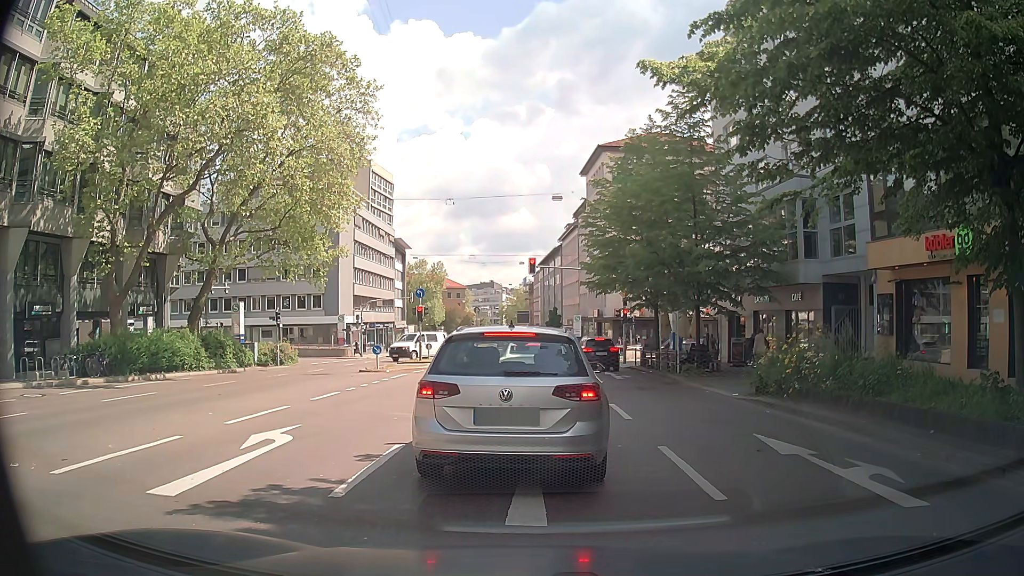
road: secondary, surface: asphalt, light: Day
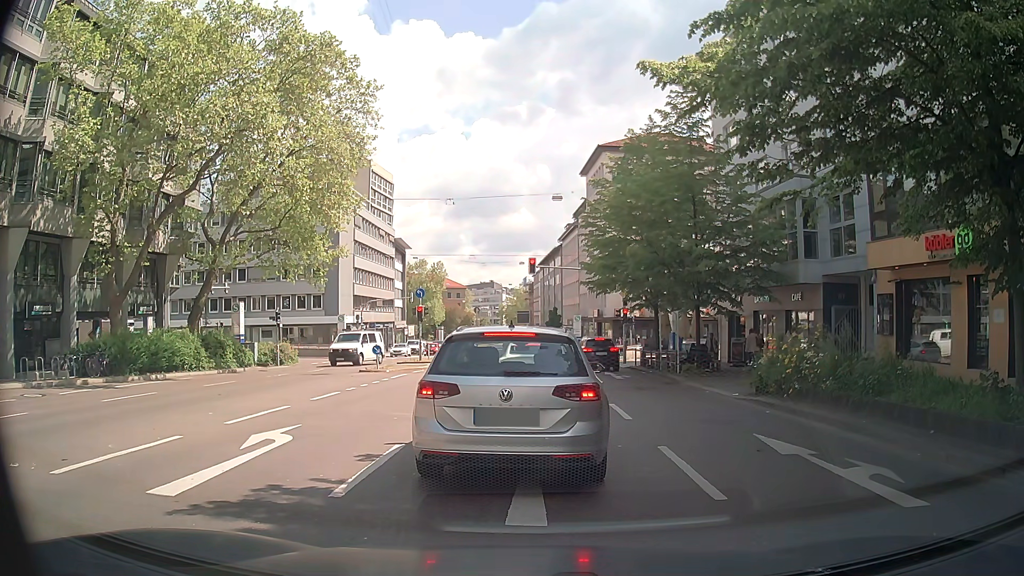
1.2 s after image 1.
(0.0, 0.0) m; 0°
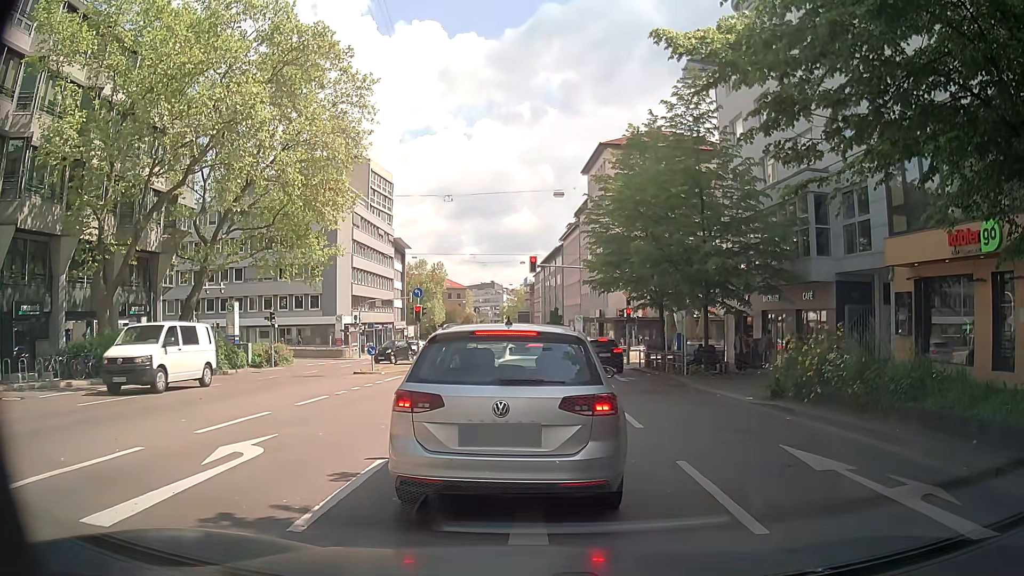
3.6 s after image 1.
(0.0, +1.0) m; 0°
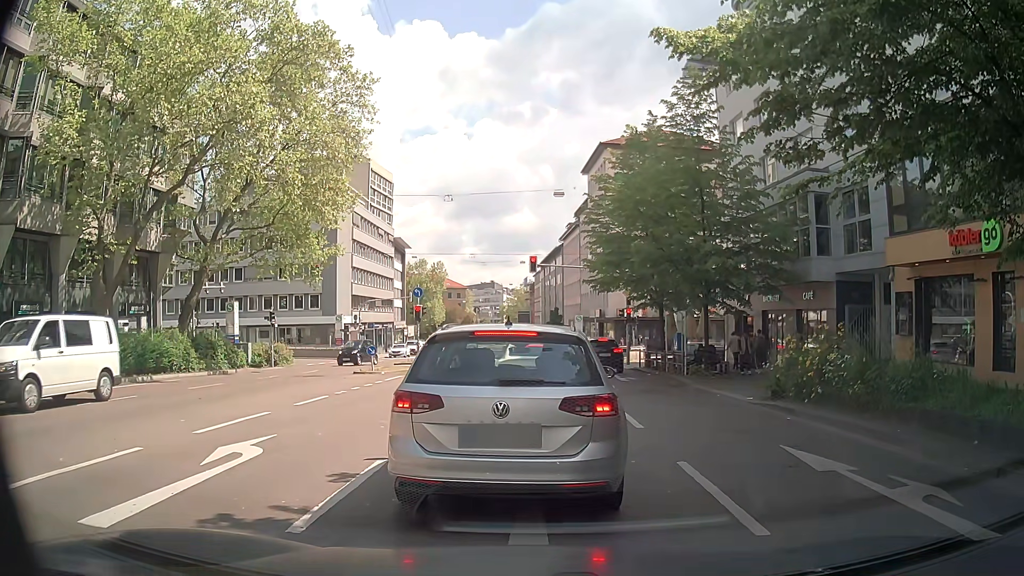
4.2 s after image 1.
(0.0, +0.1) m; 0°
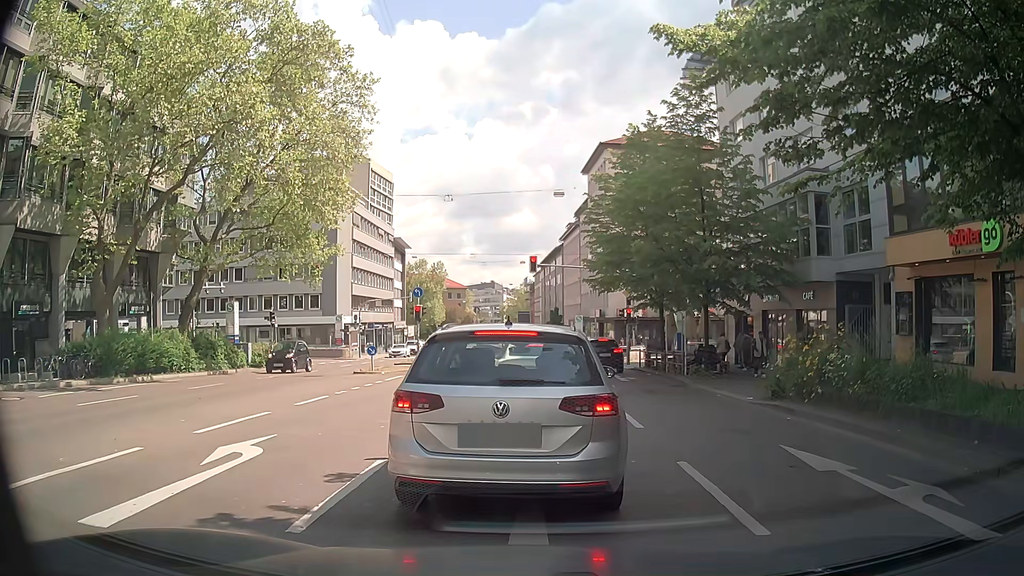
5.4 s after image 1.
(0.0, 0.0) m; 0°
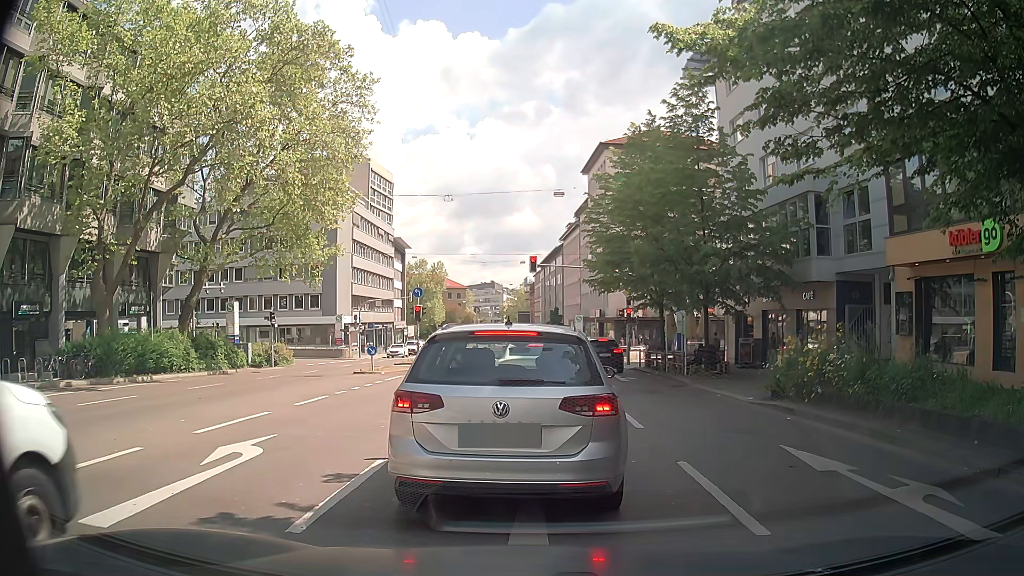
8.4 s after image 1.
(0.0, 0.0) m; 0°
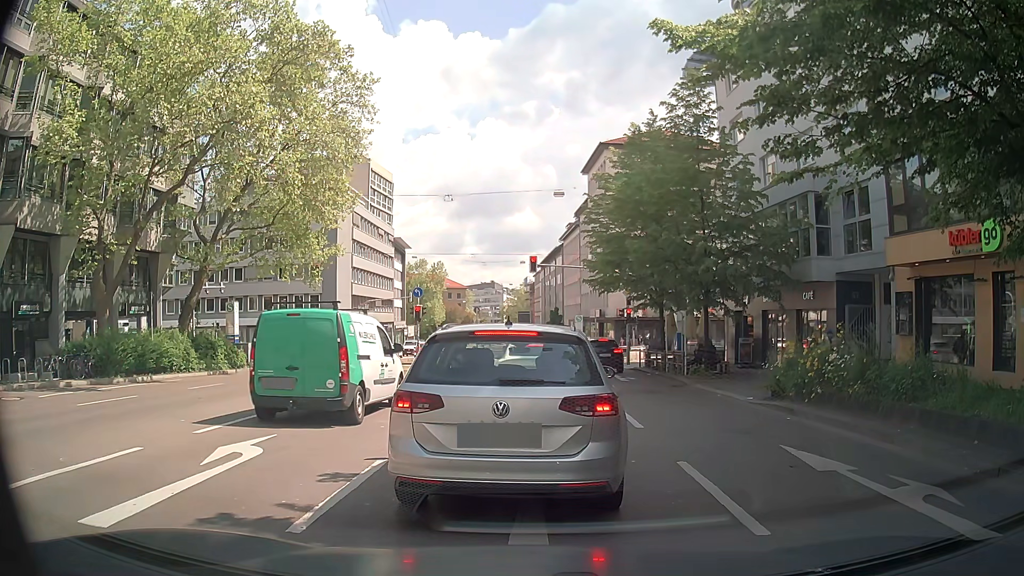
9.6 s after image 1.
(0.0, 0.0) m; 0°
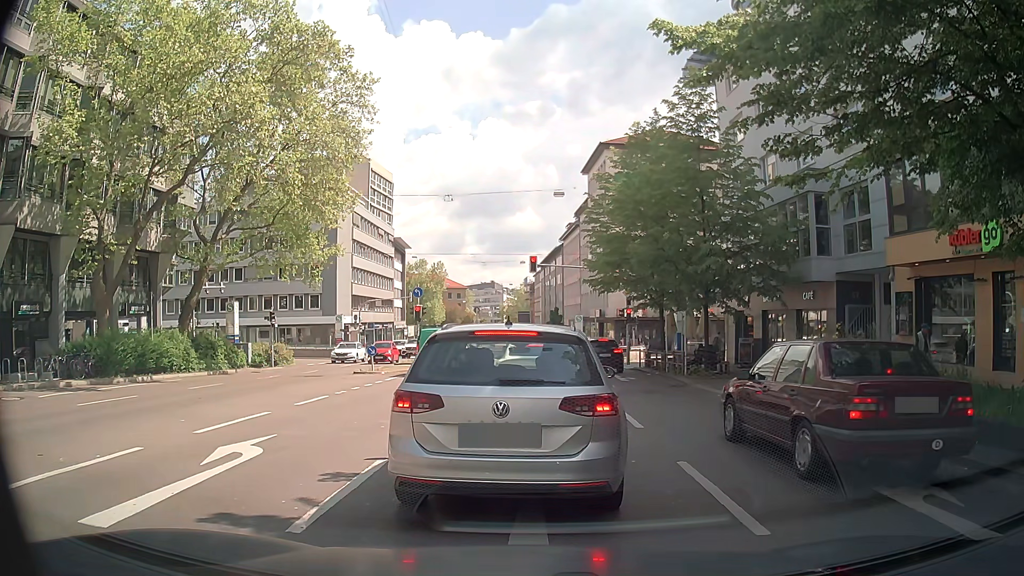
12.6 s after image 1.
(0.0, 0.0) m; 0°
